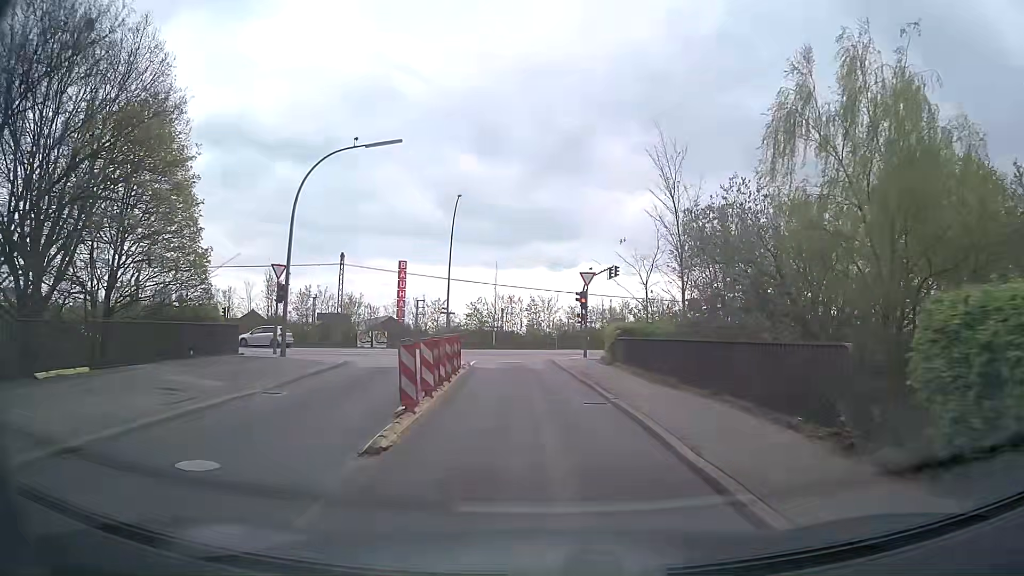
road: residential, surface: asphalt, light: Day
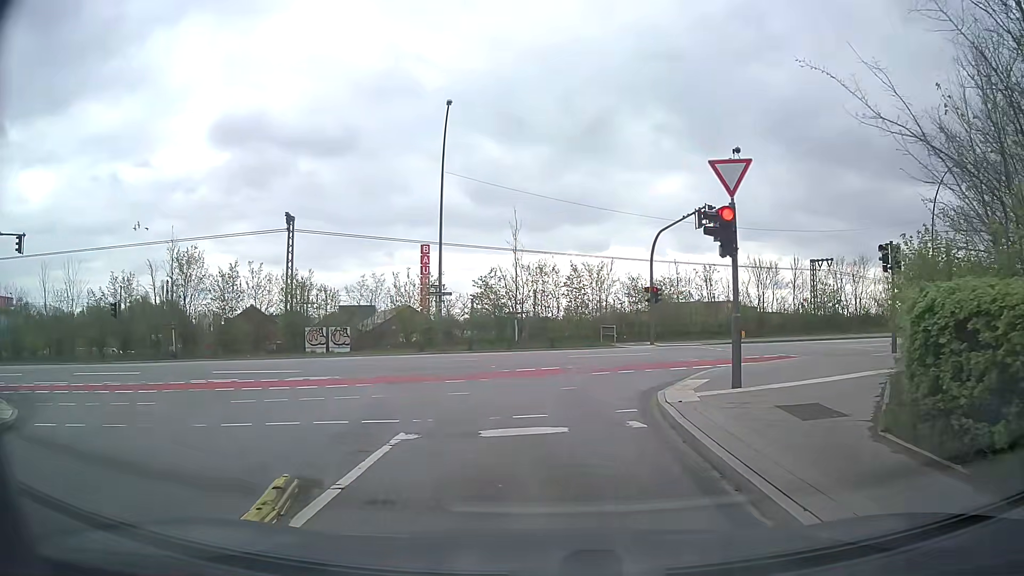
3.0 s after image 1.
(-0.6, +20.0) m; -3°
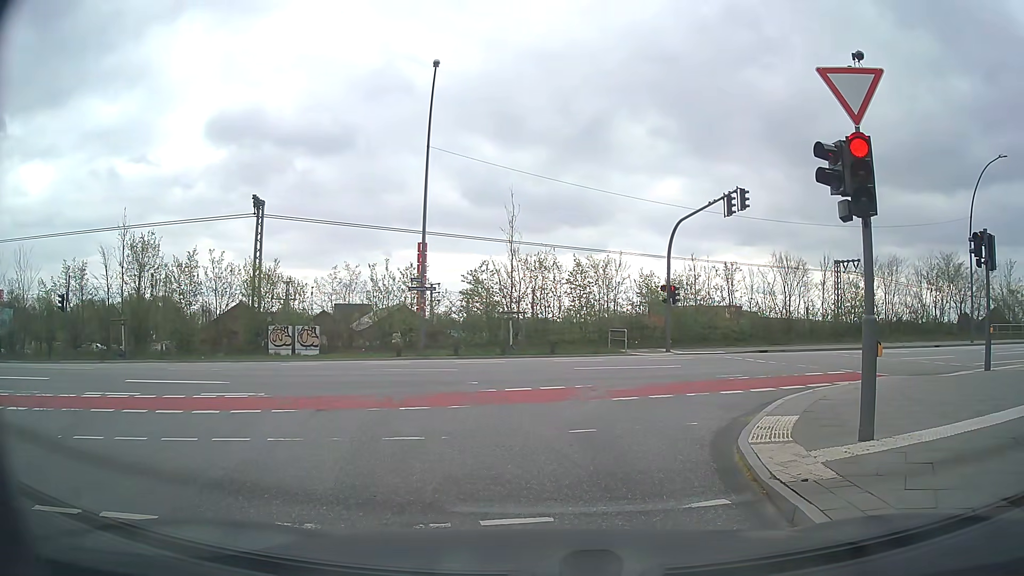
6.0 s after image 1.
(-0.1, +4.7) m; -1°
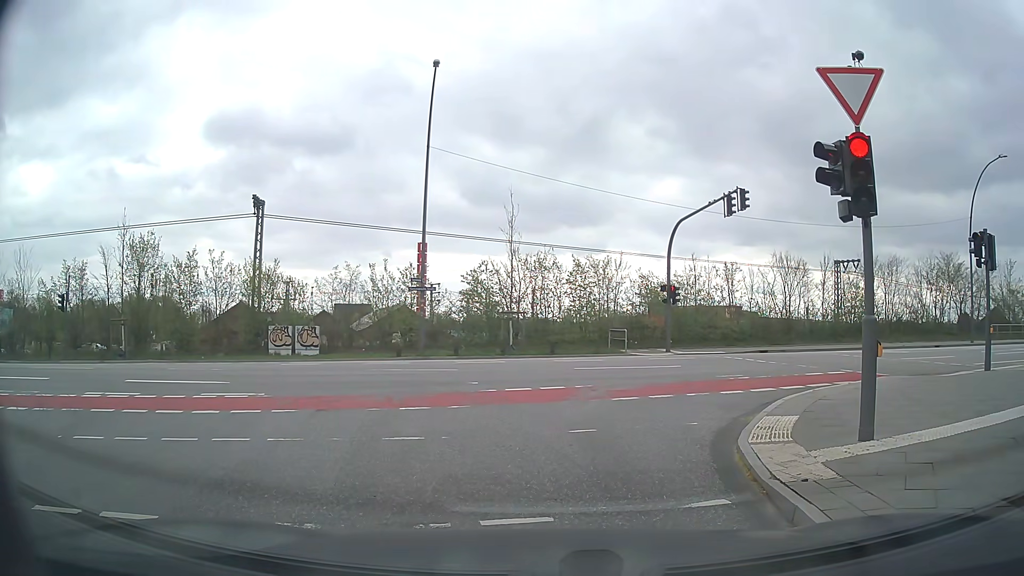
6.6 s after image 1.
(0.0, 0.0) m; 0°
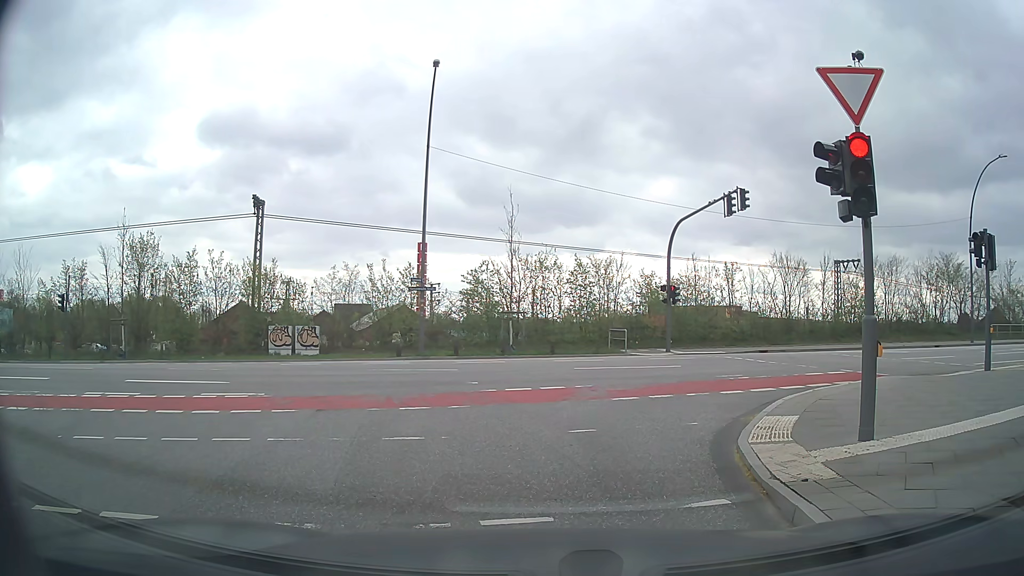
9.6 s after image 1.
(0.0, 0.0) m; 0°
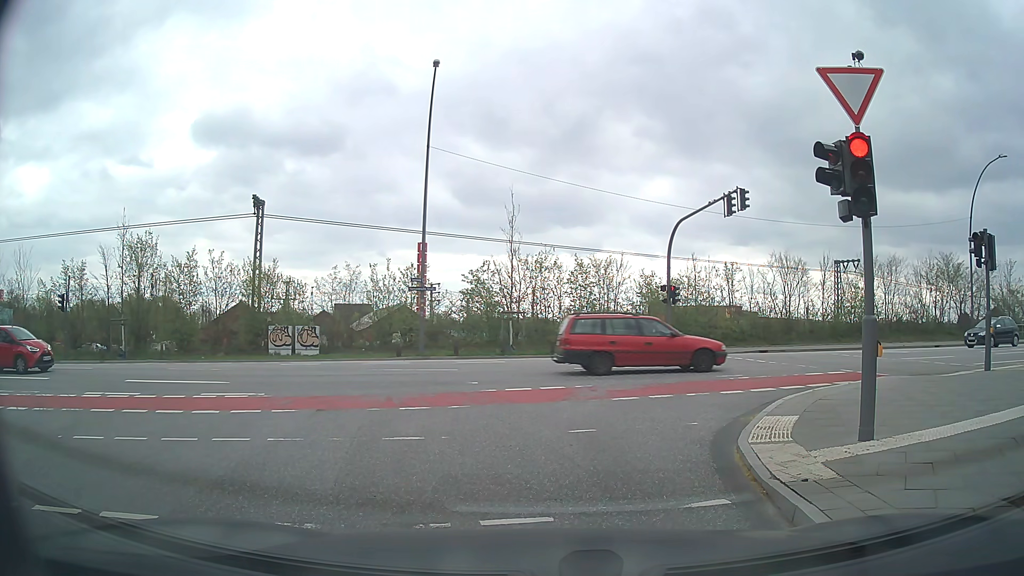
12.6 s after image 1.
(0.0, 0.0) m; 0°
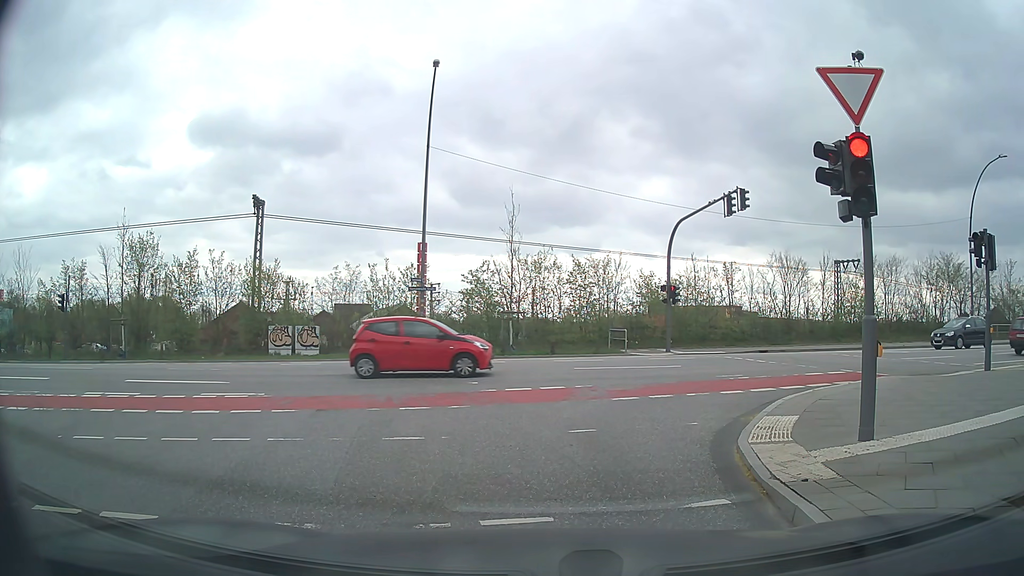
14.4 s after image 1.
(0.0, 0.0) m; 0°
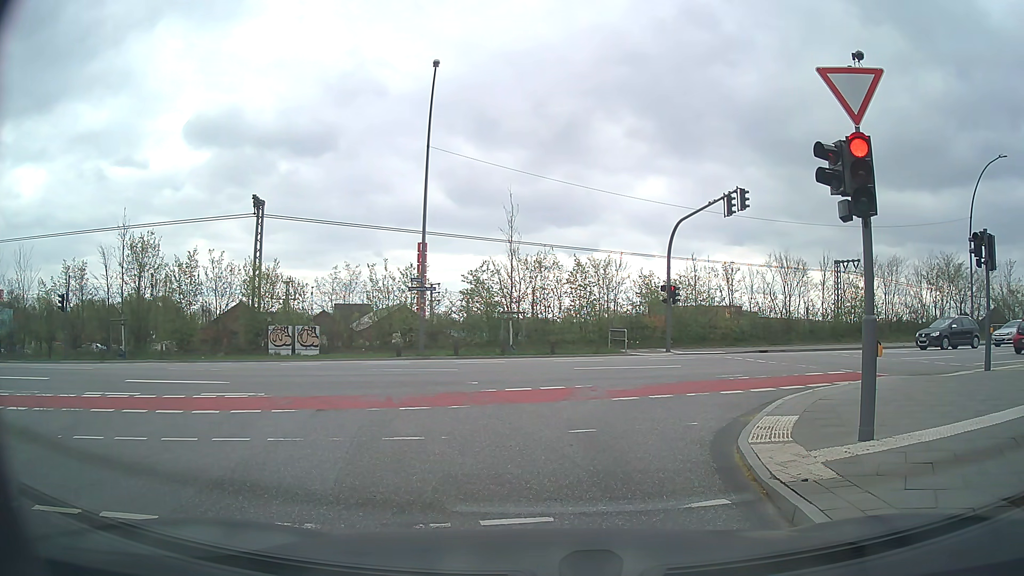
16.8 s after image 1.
(0.0, 0.0) m; 0°
(0, +10) (+5, +19) (+13, +24) (+23, +26) (+33, +29) (+42, +31) (+52, +33) (+62, +34) (+72, +34) (+82, +33) m
